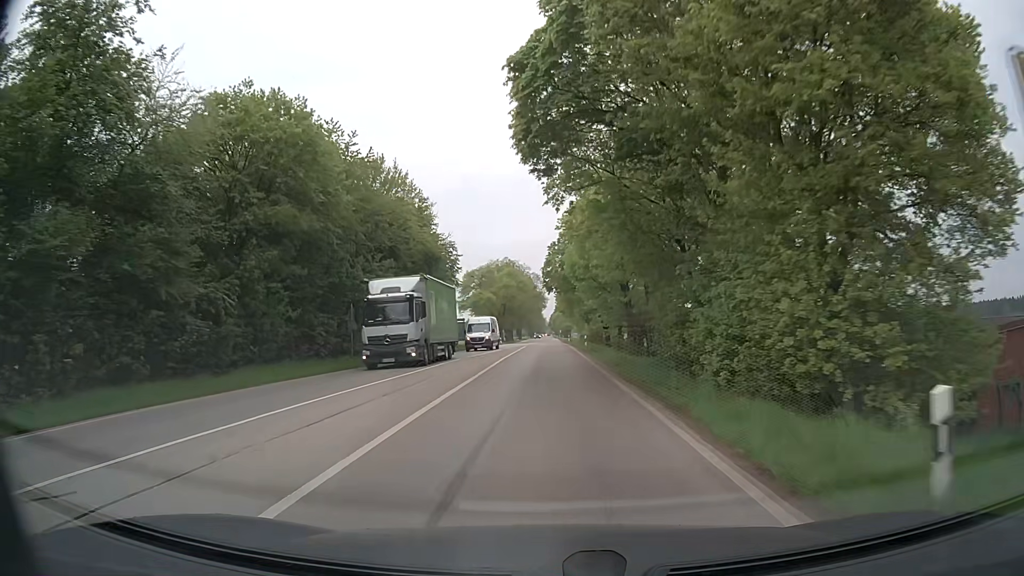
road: secondary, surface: asphalt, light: Day
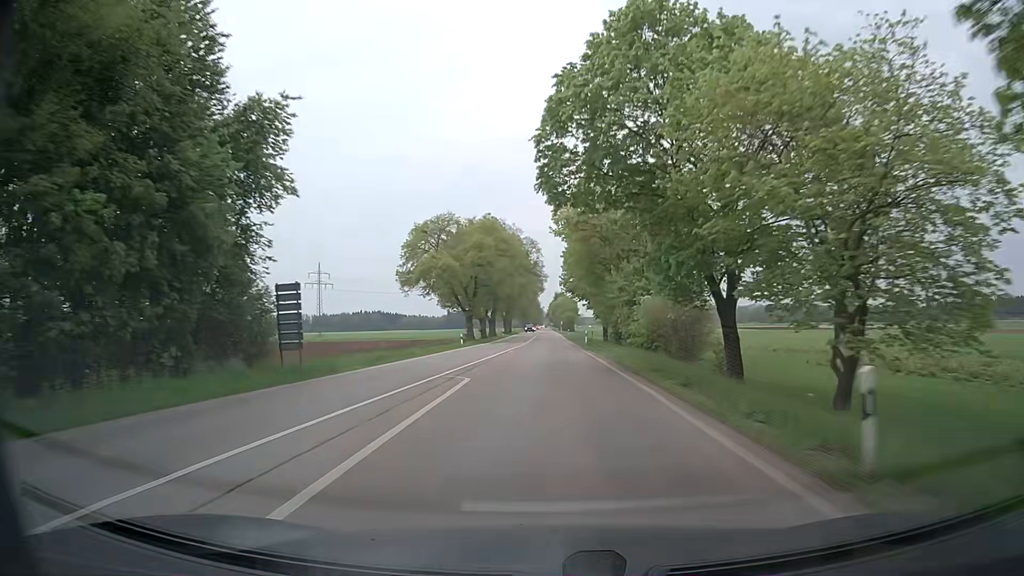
(-0.4, +45.5) m; 0°
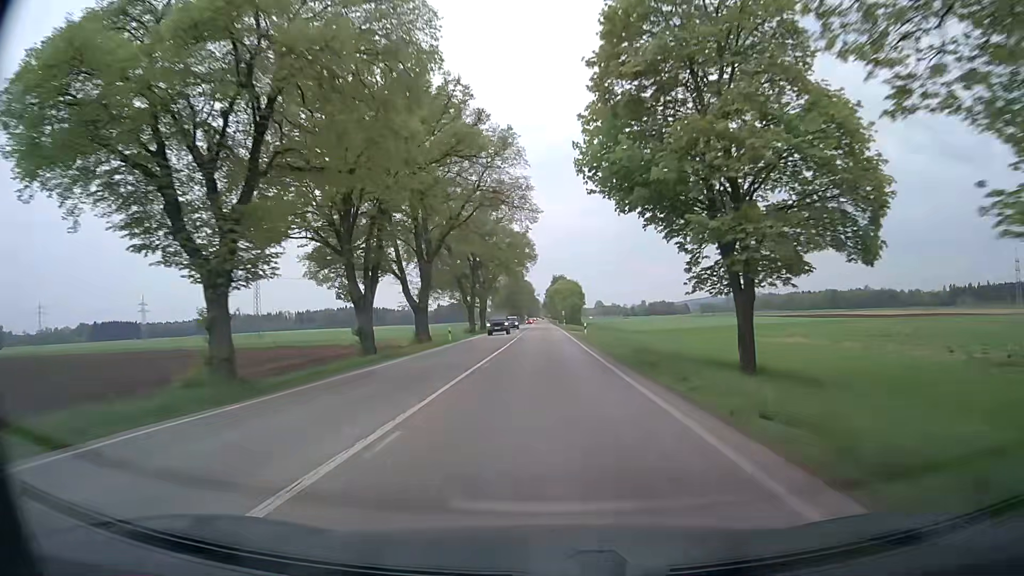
(+0.1, +52.5) m; 0°
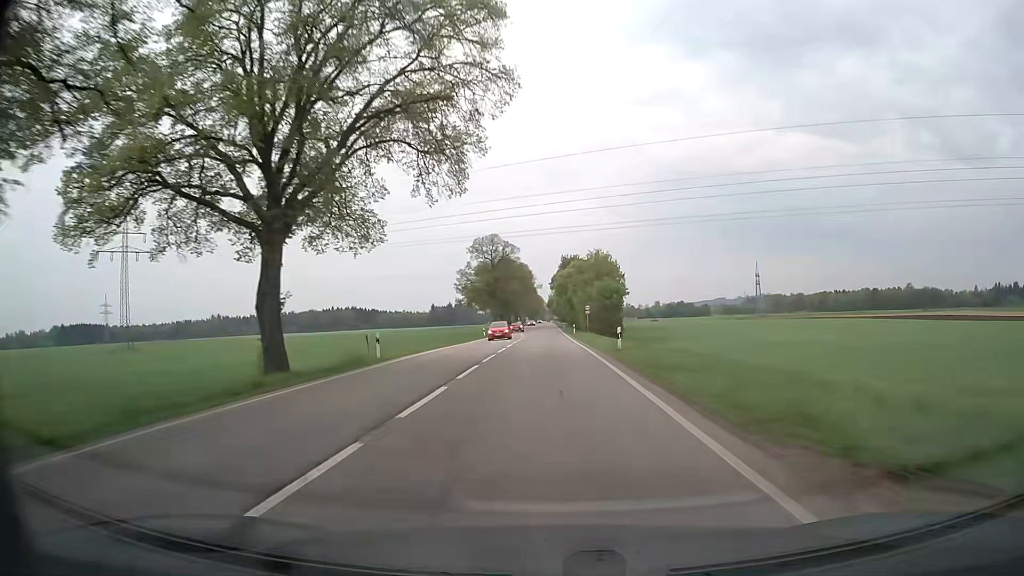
(-0.1, +69.6) m; -1°
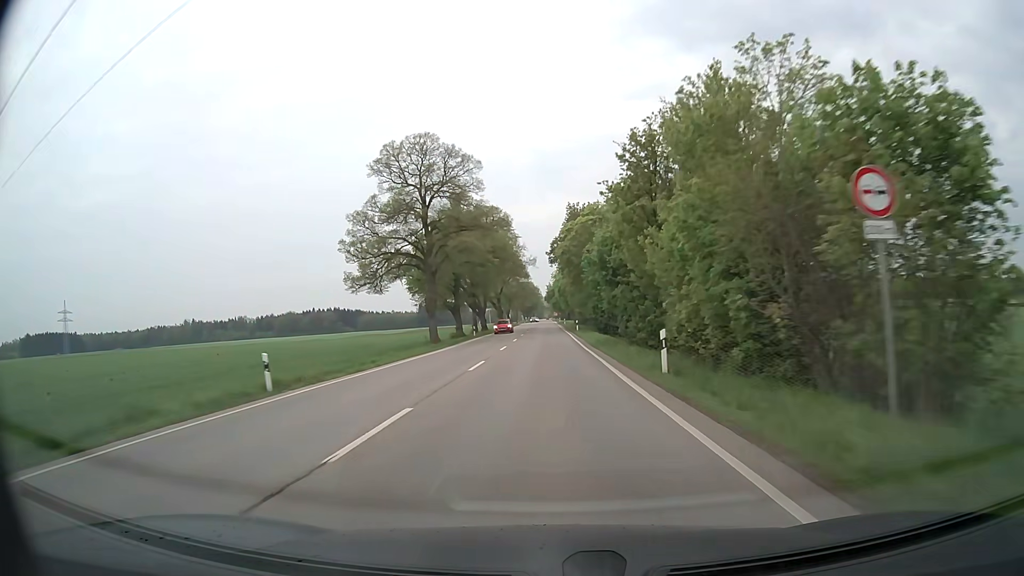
(+0.3, +57.9) m; 0°
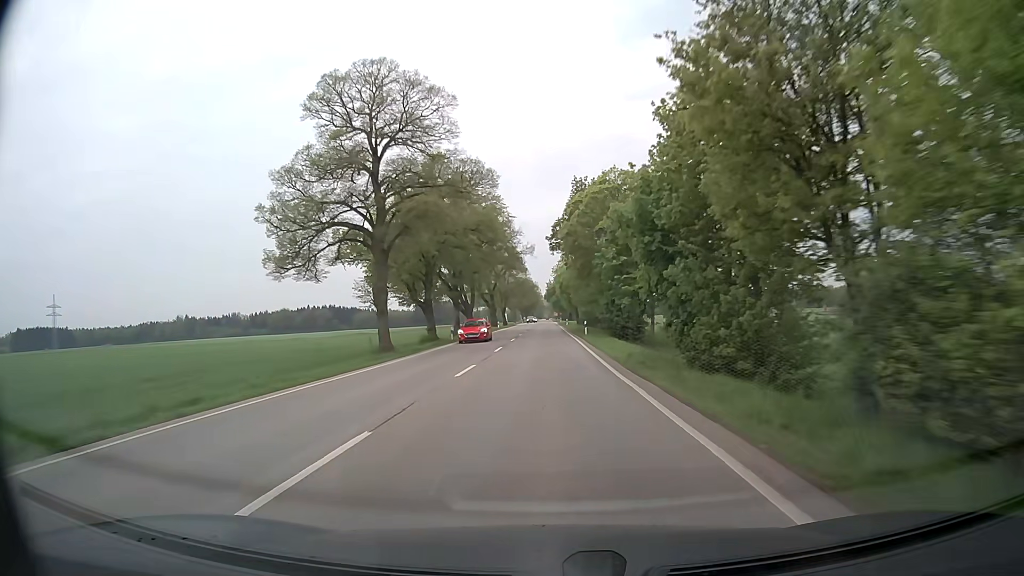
(0.0, +14.7) m; 0°
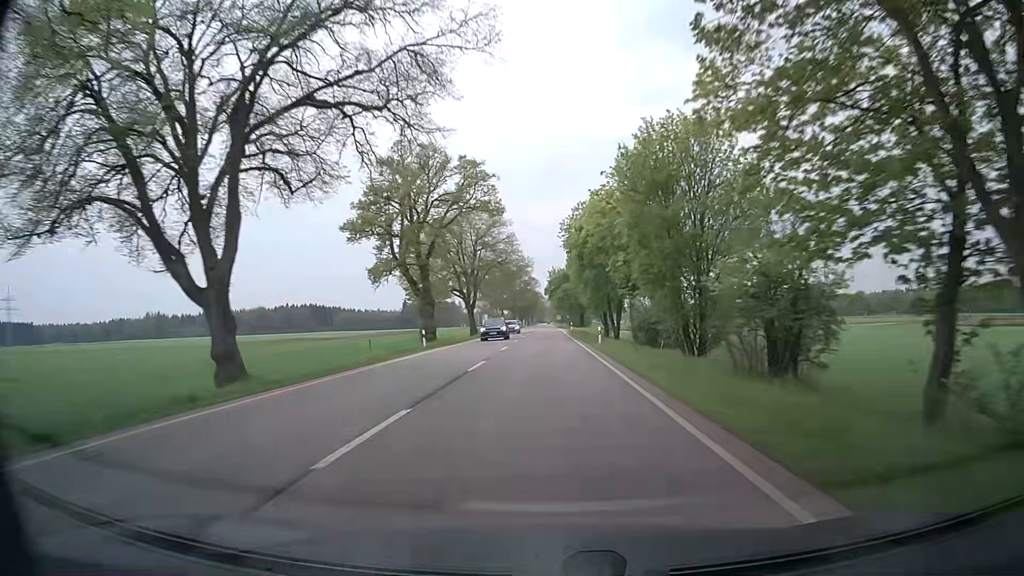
(-0.1, +58.7) m; -1°
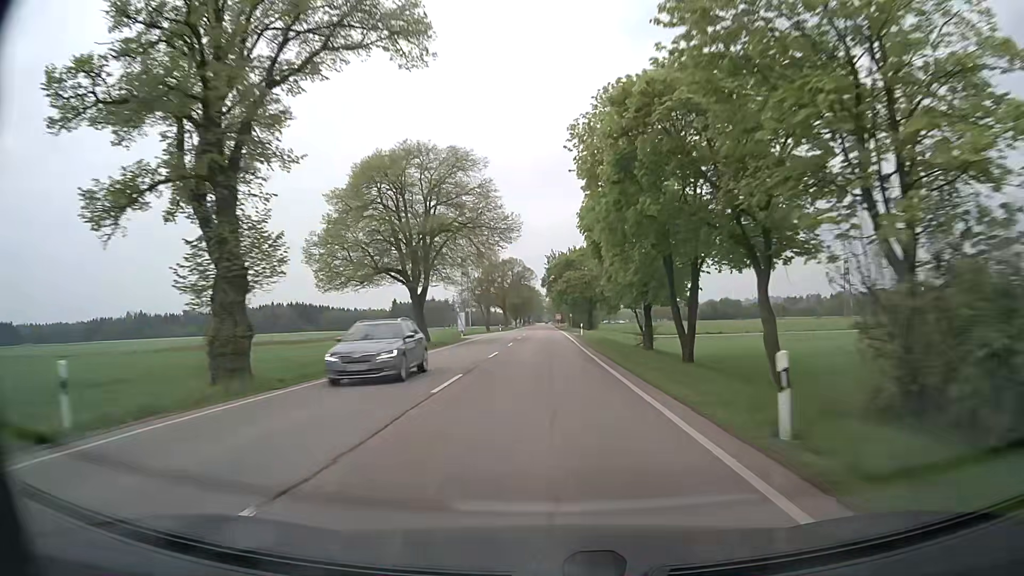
(+0.4, +29.6) m; +1°
(0, +10) (0, +20) (0, +30) (0, +40) (0, +50) (0, +60) (0, +70) (0, +80) (0, +90) (0, +100) m
